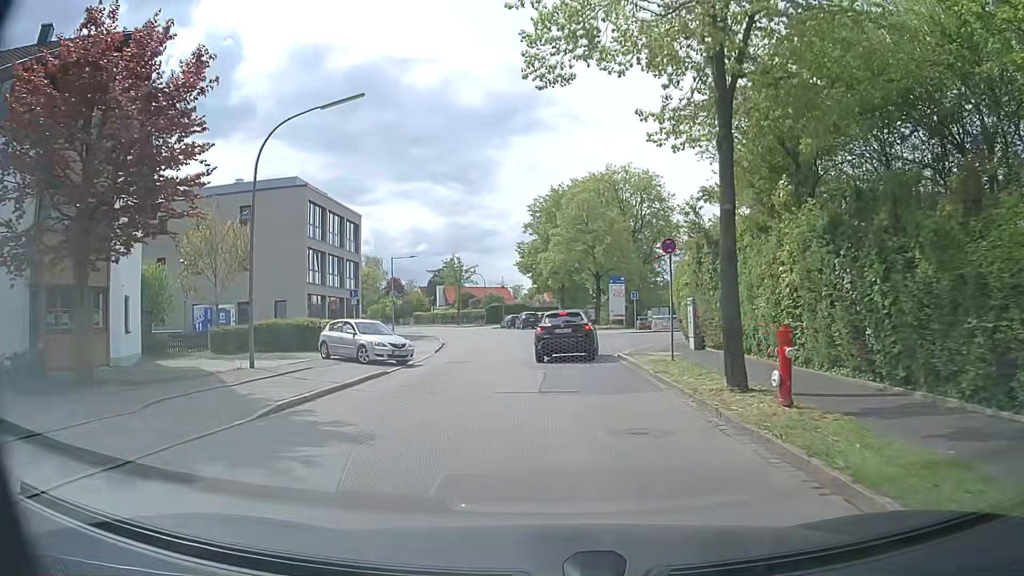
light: Day
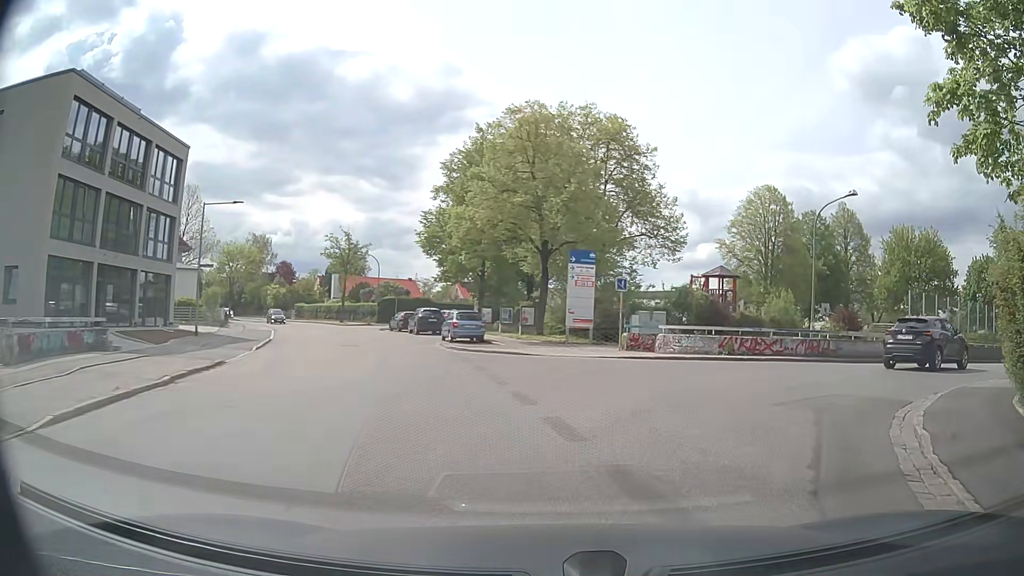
(+0.2, +23.0) m; +8°
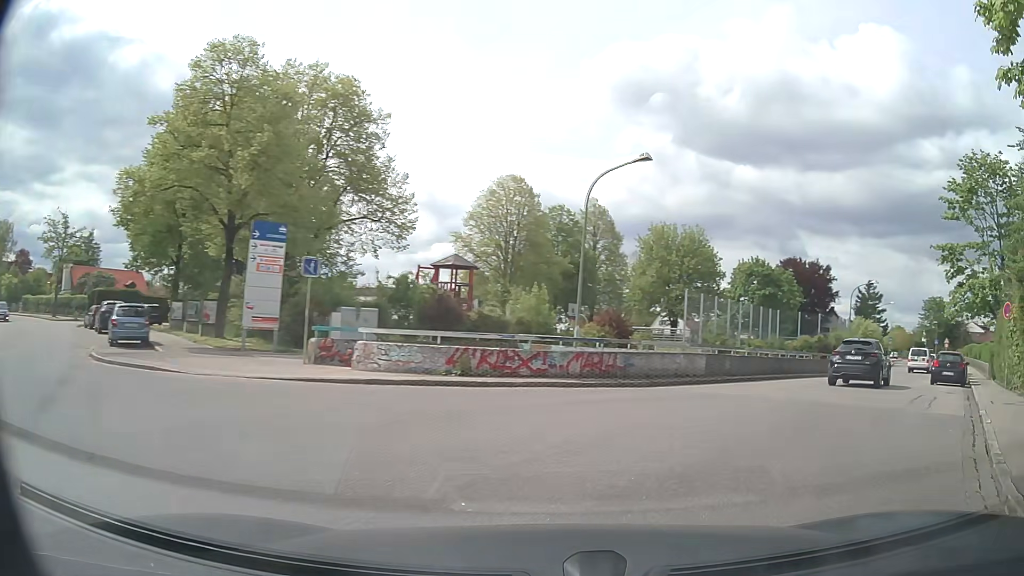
(+1.4, +7.9) m; +23°
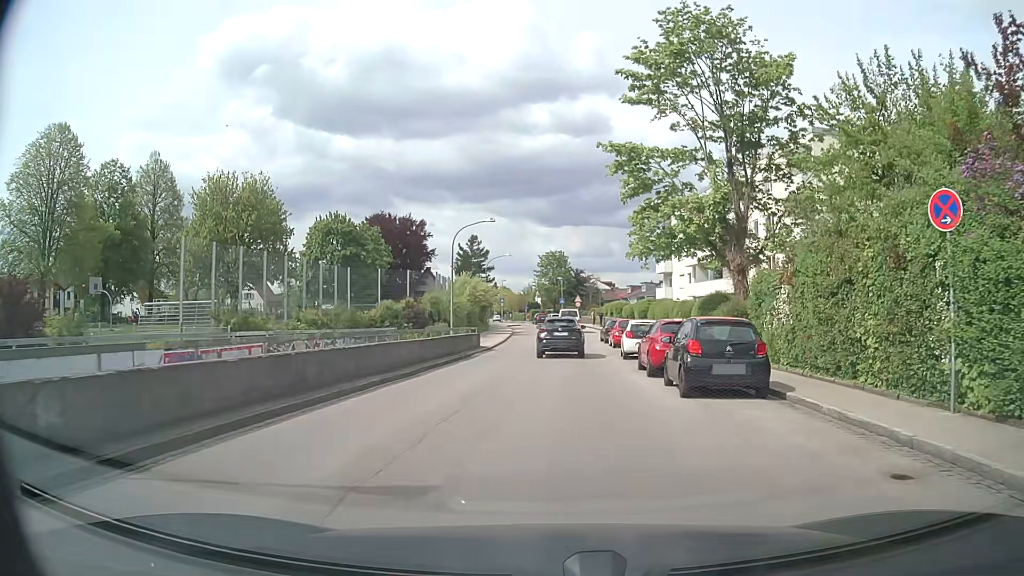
(+6.4, +16.5) m; +33°
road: tertiary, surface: asphalt
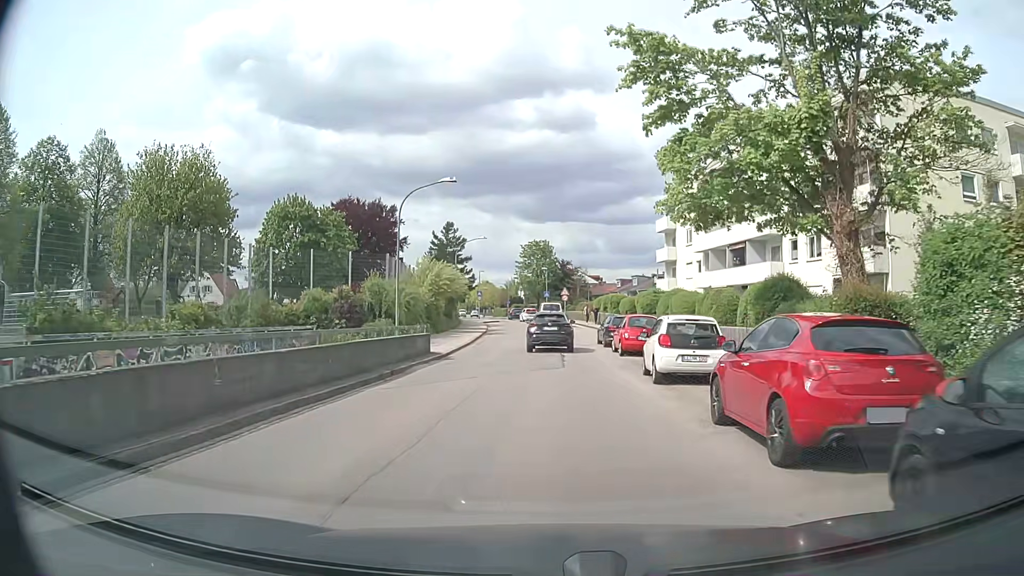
(+0.1, +10.9) m; +1°
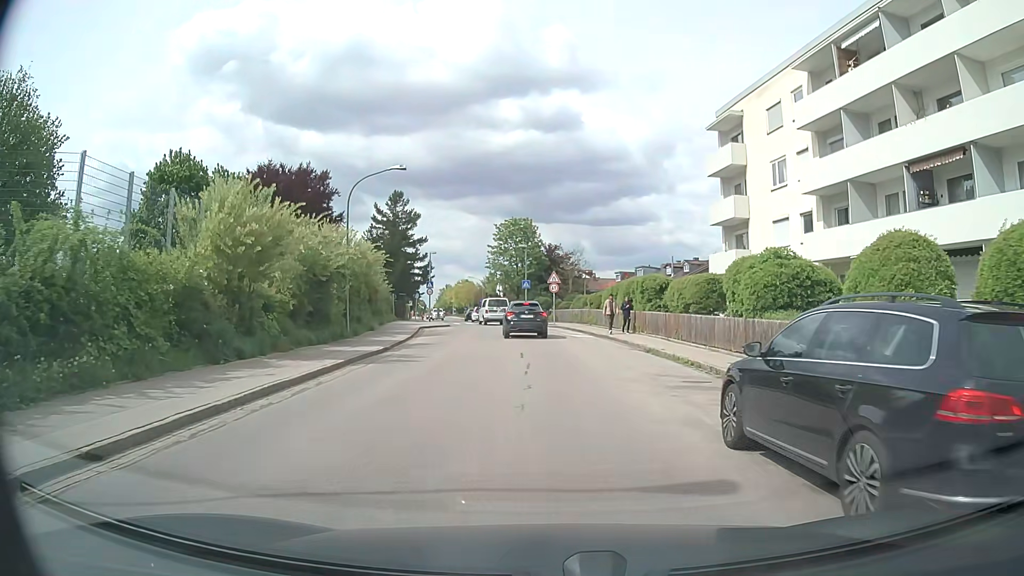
(+0.4, +26.4) m; +1°
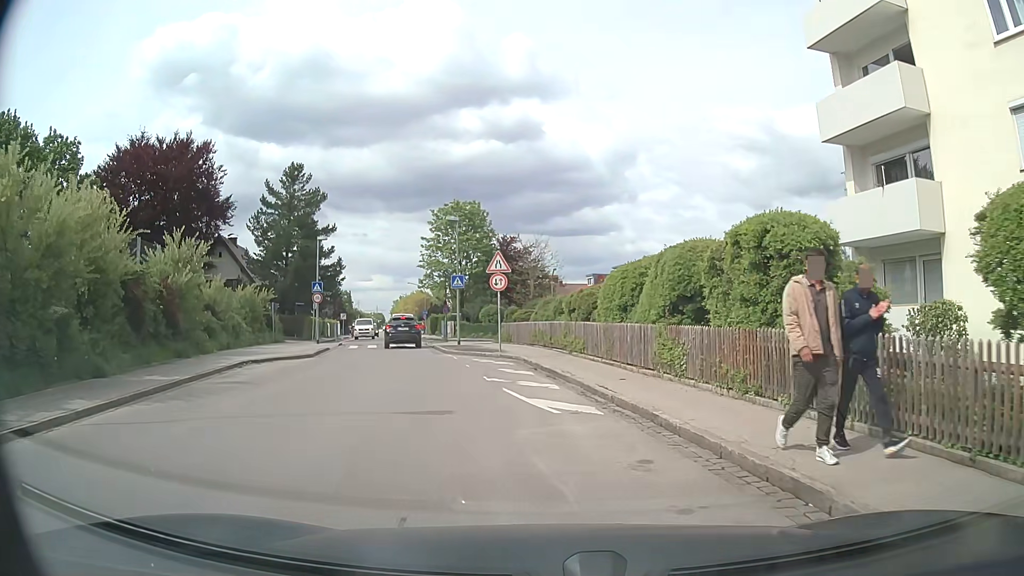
(+0.7, +20.8) m; +3°
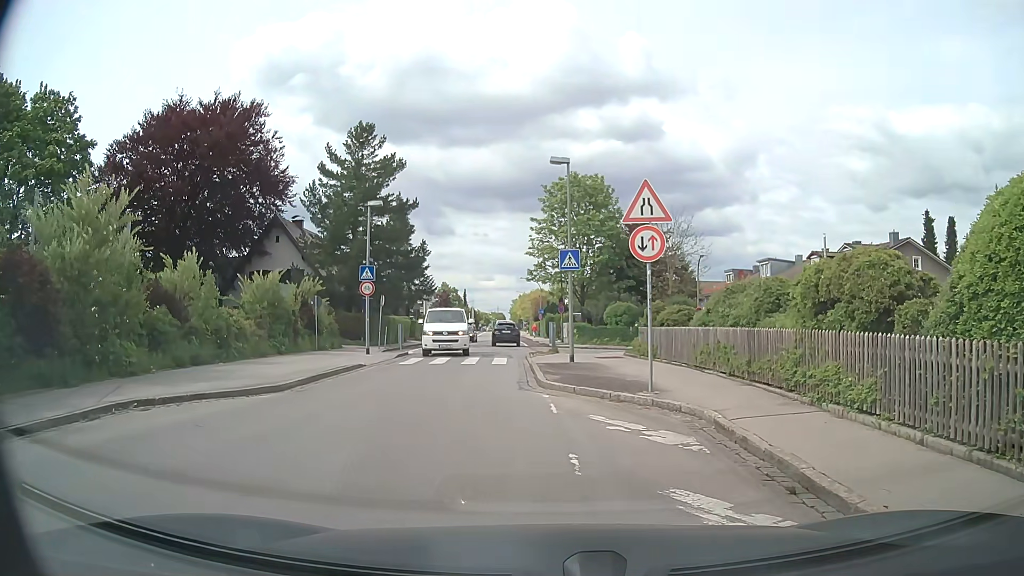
(-0.9, +11.9) m; -10°
(-1, +10) (-3, +20) (-3, +30) (-3, +40) (-4, +50) (-4, +60) (-5, +70) (-6, +80) (-6, +90) (-7, +100) m
